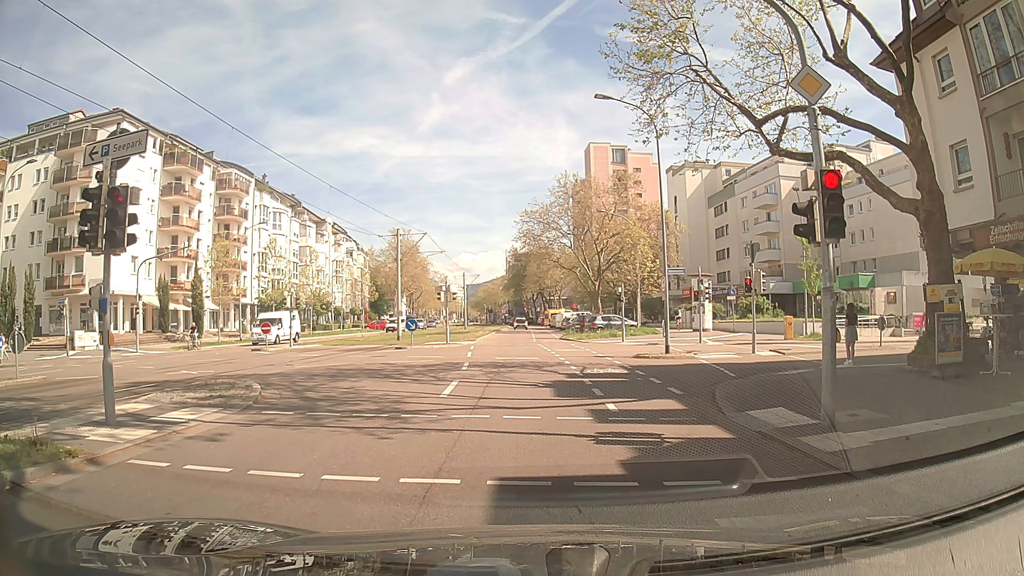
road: tertiary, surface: asphalt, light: Day
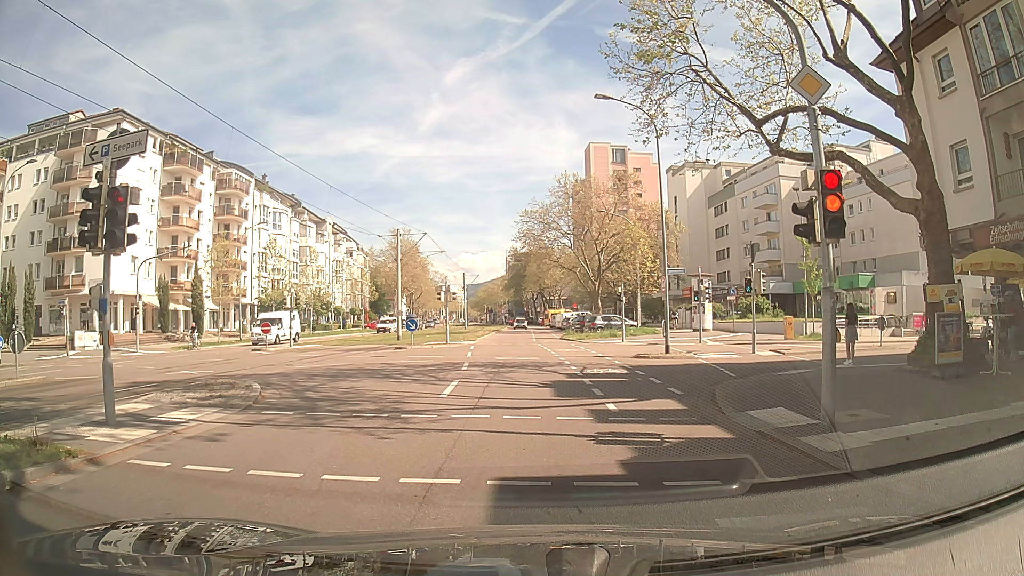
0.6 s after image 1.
(0.0, 0.0) m; 0°
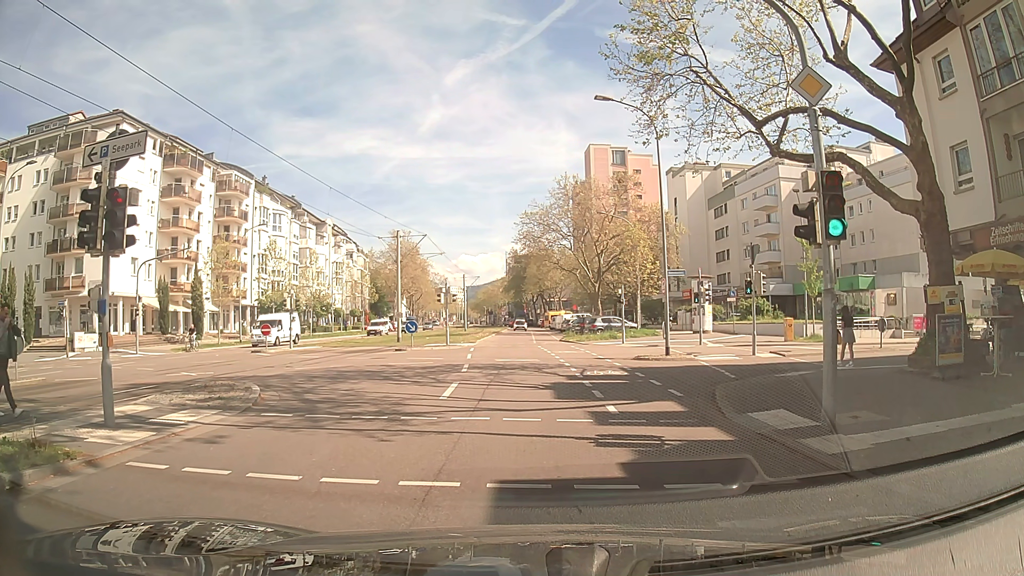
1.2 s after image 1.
(0.0, 0.0) m; 0°
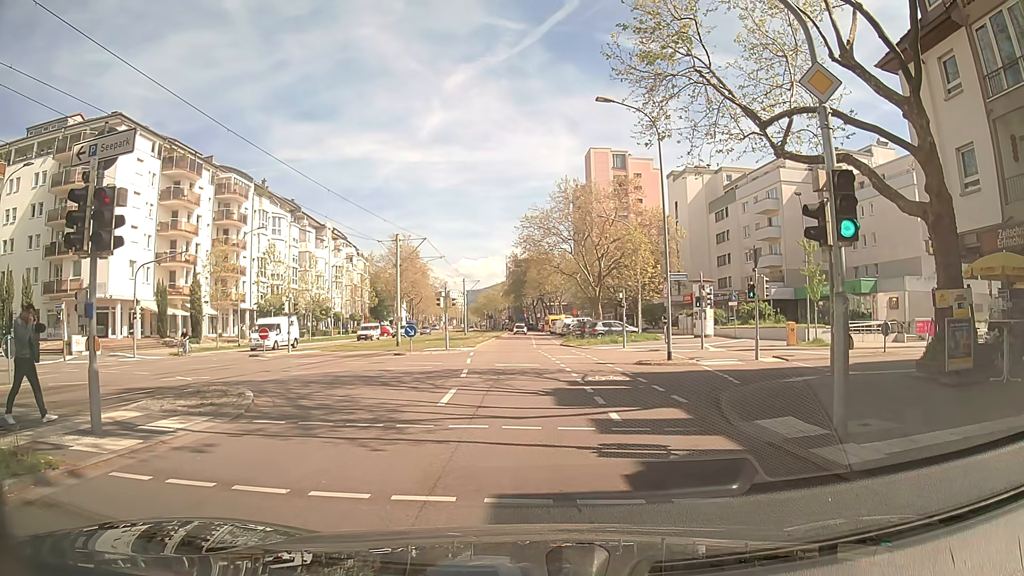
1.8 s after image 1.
(0.0, +0.4) m; 0°
